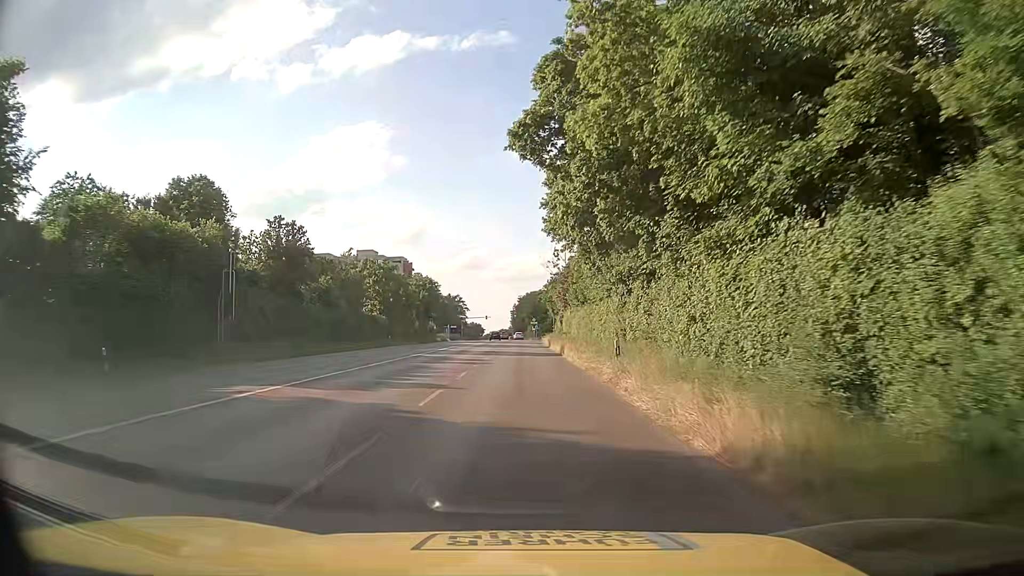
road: secondary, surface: asphalt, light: Day
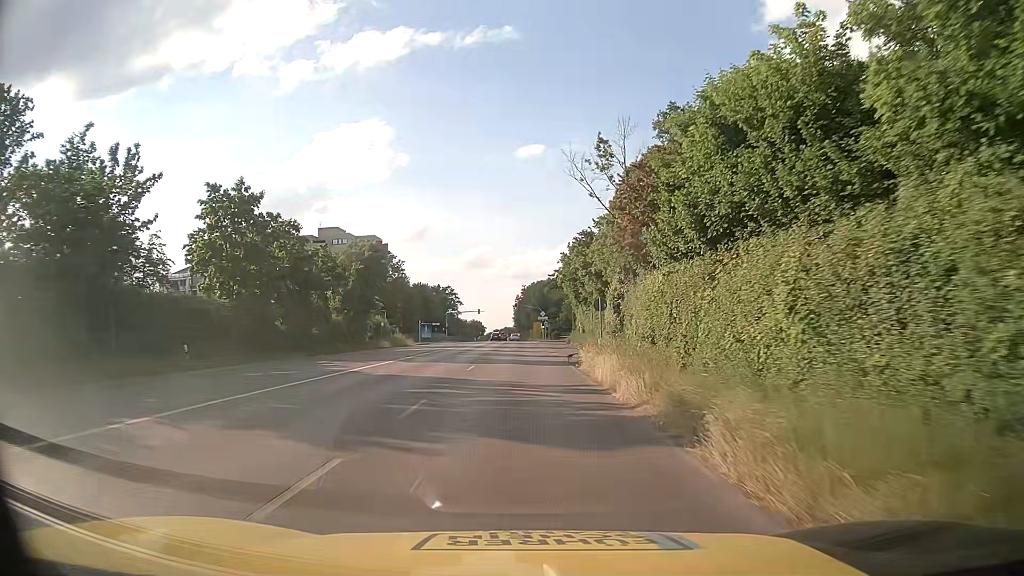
(-0.5, +44.1) m; -1°
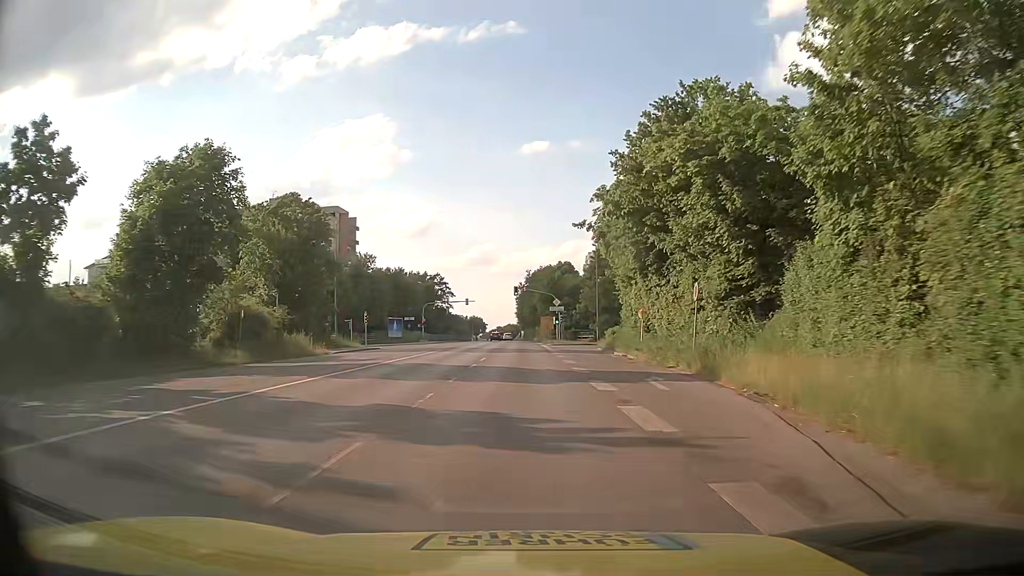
(-0.1, +35.7) m; 0°
(0, +10) (0, +20) (0, +30) (0, +40) (0, +50) (-1, +60) (-1, +70) (-1, +80) (-1, +90) (-1, +100) m
